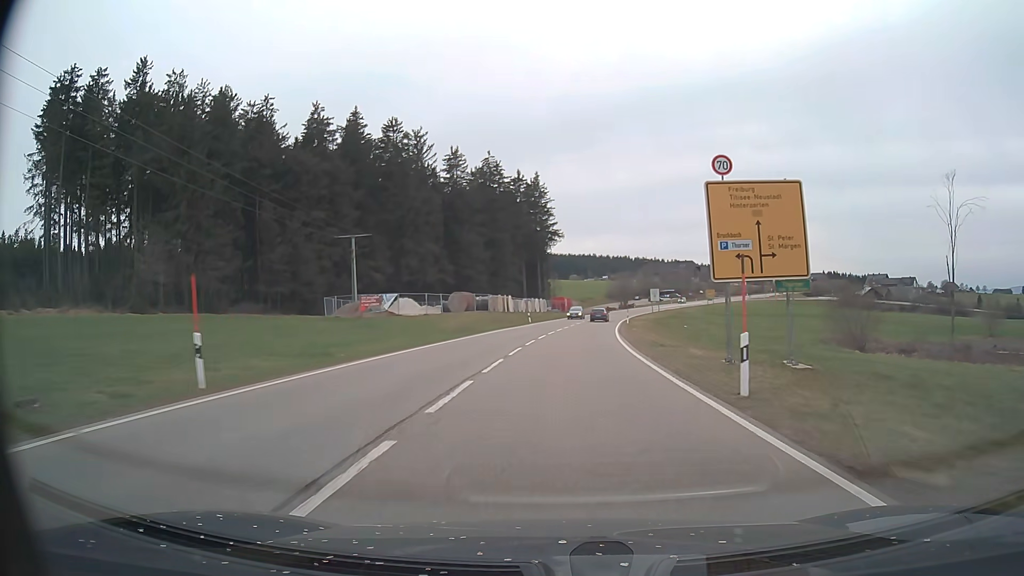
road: primary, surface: asphalt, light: Day
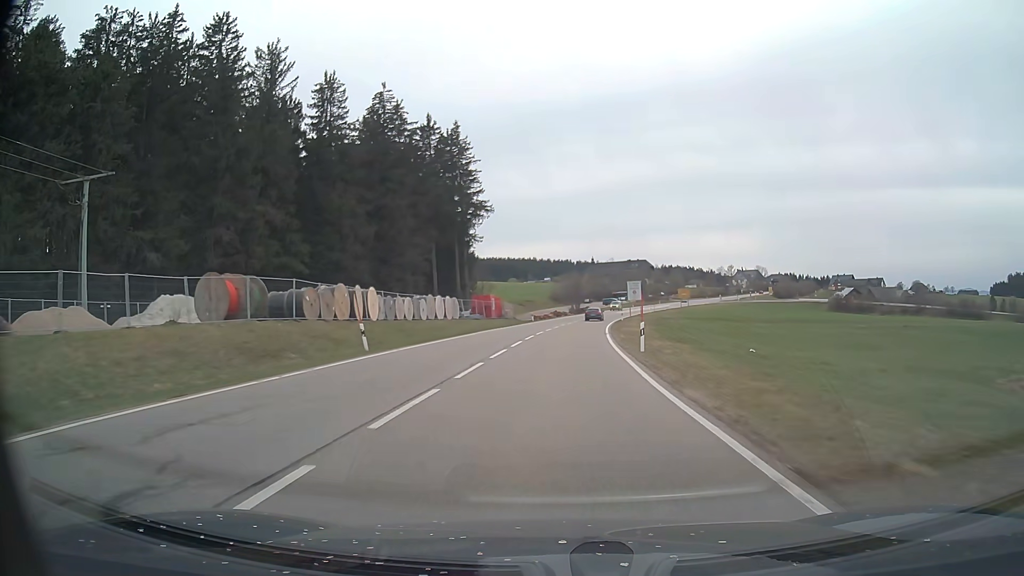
(+2.1, +43.5) m; +5°
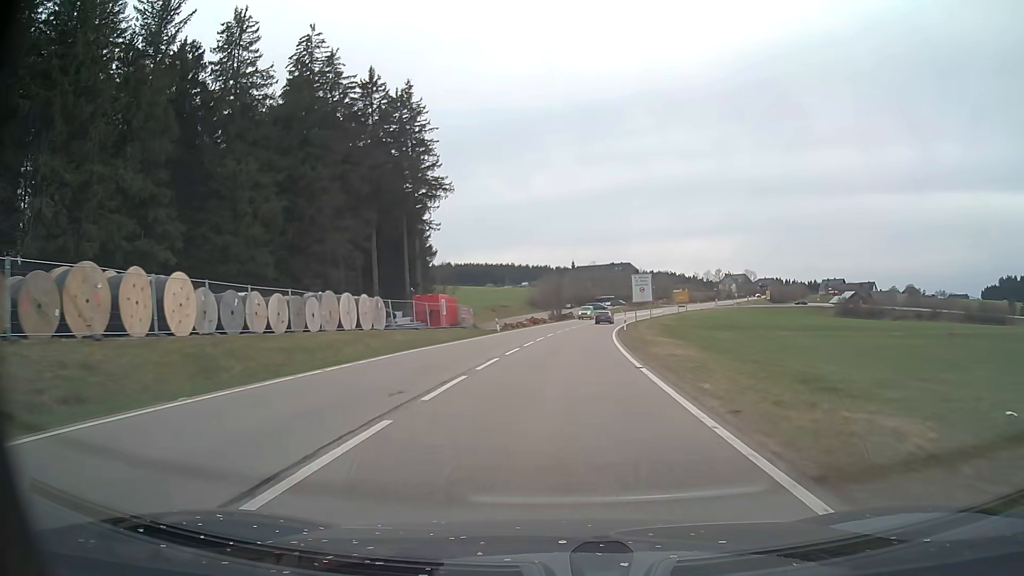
(+0.3, +21.7) m; +2°
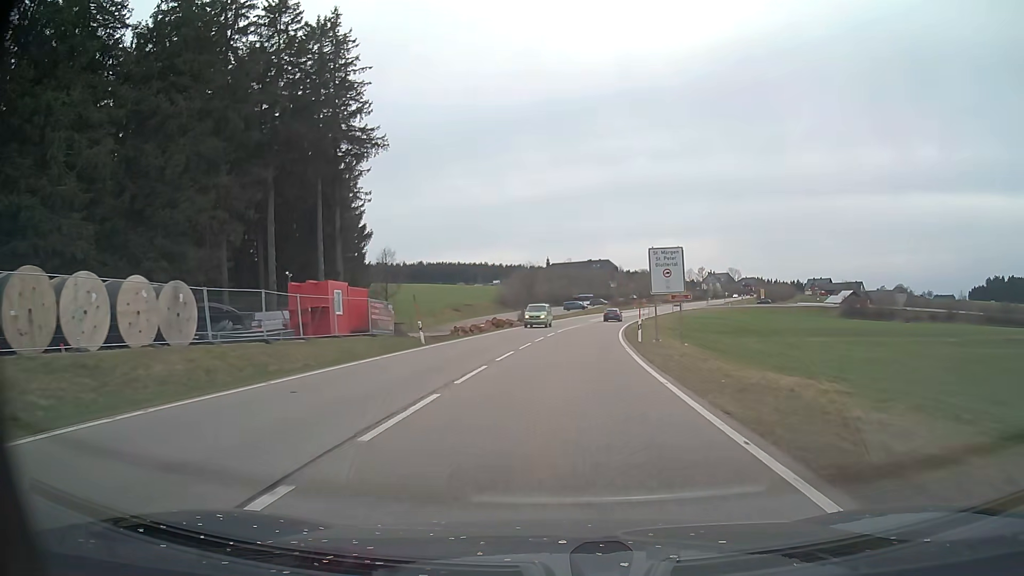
(+0.5, +21.6) m; +2°
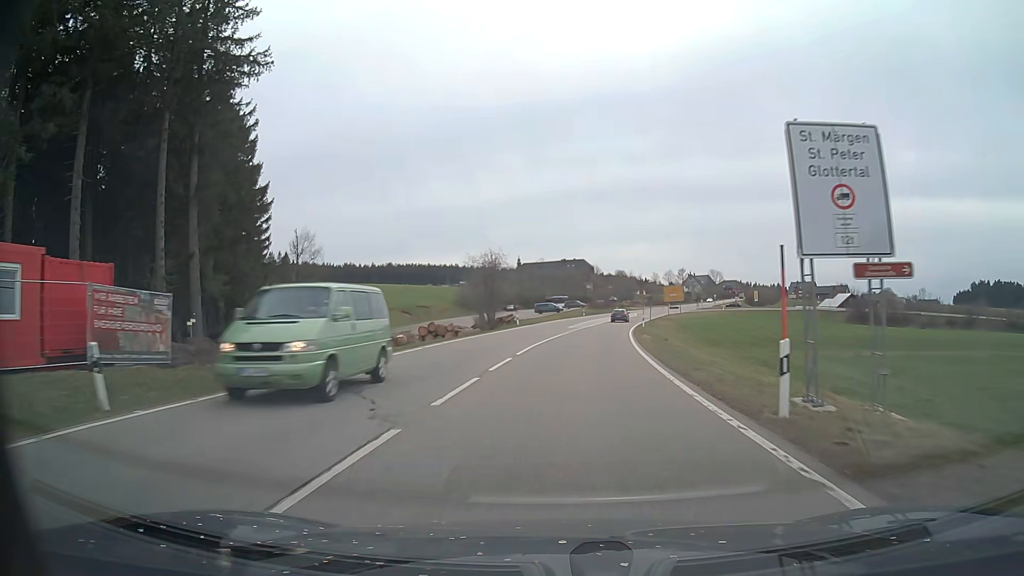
(+0.4, +21.5) m; +2°
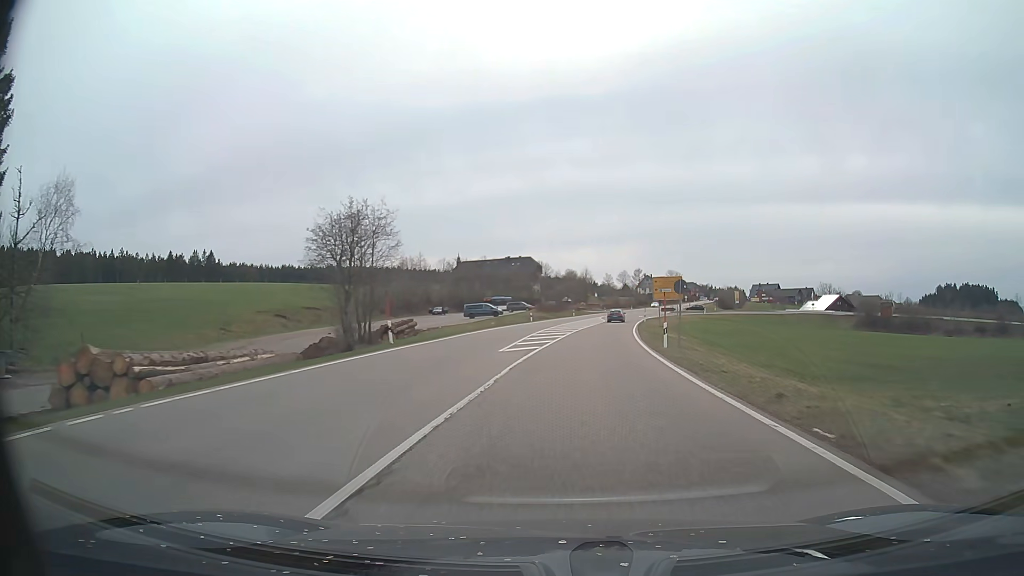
(+1.3, +32.2) m; +5°
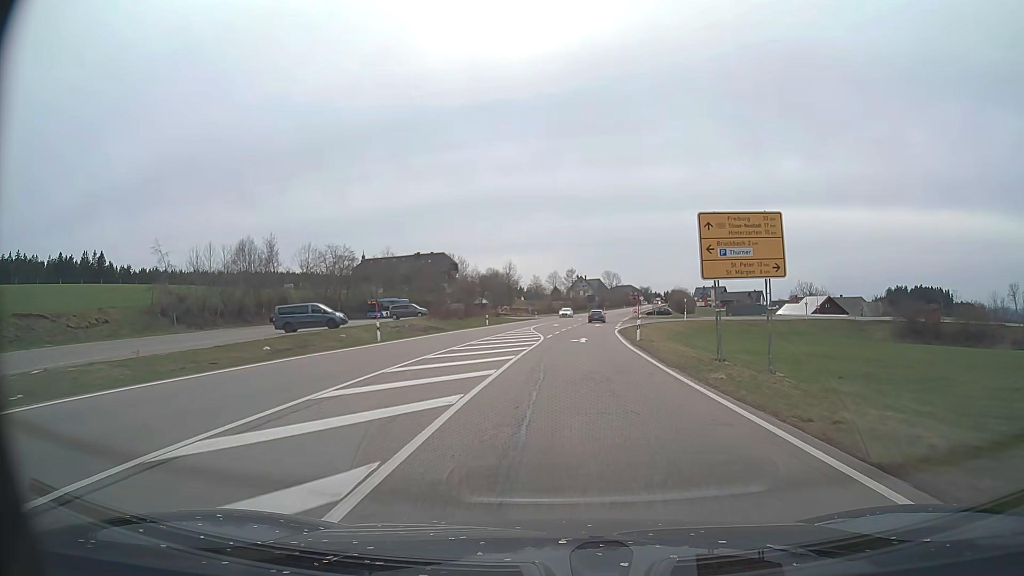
(+2.4, +42.8) m; +6°
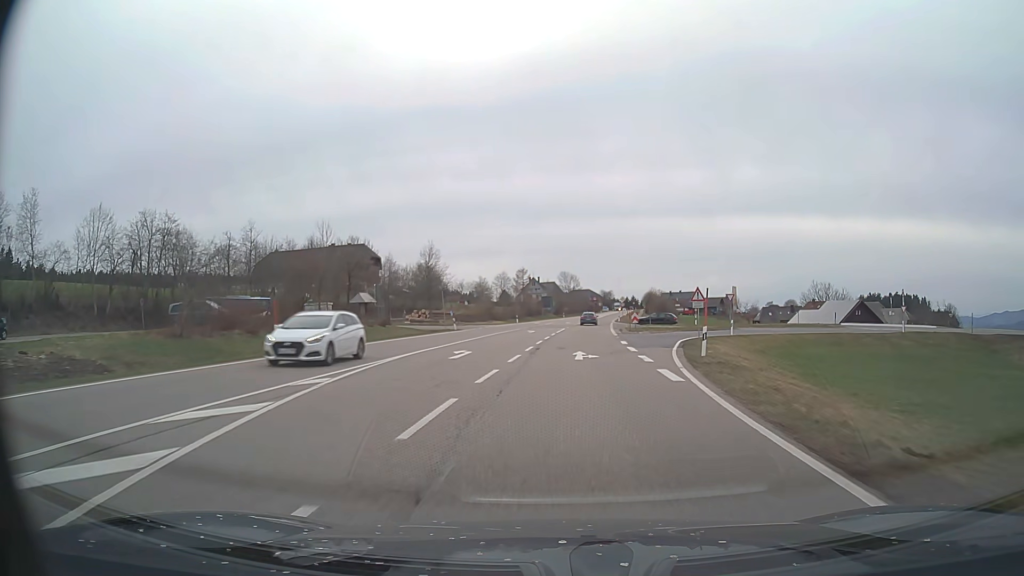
(+1.6, +42.8) m; +4°
(0, +10) (0, +20) (+1, +30) (+1, +40) (+2, +50) (+3, +60) (+3, +70) (+4, +80) (+5, +90) (+7, +100) m
